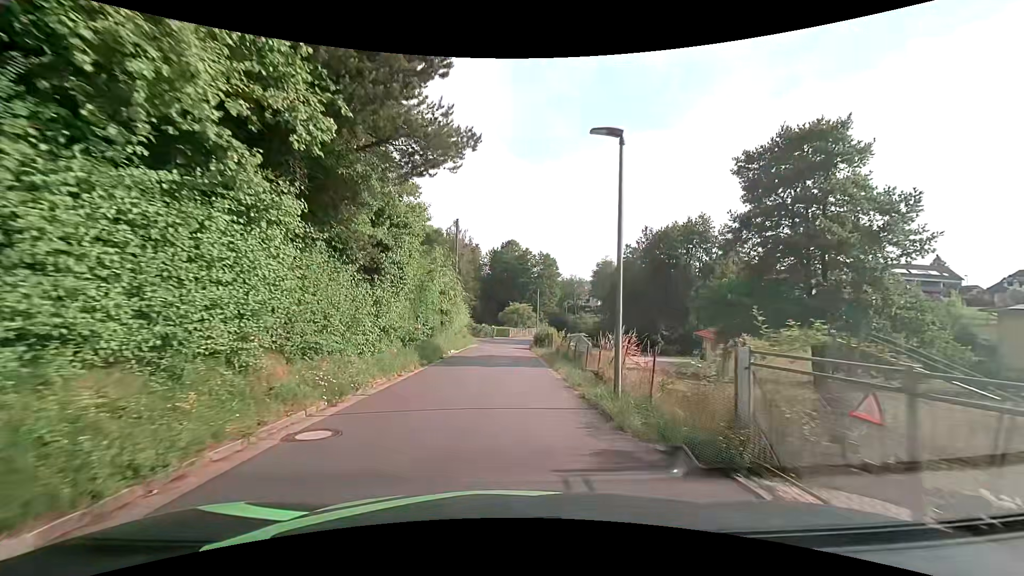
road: residential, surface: asphalt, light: Day
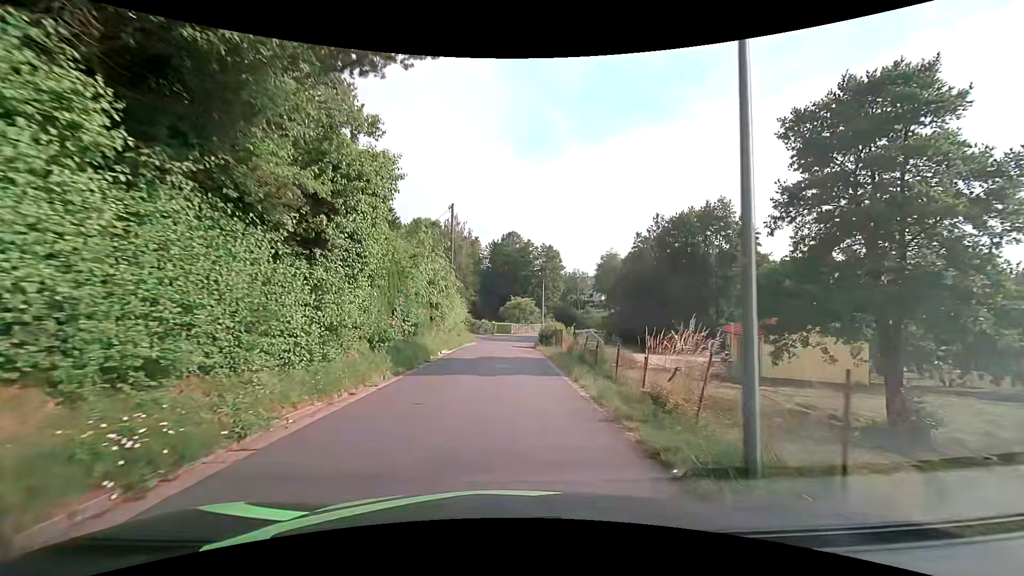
(-0.1, +4.8) m; -2°
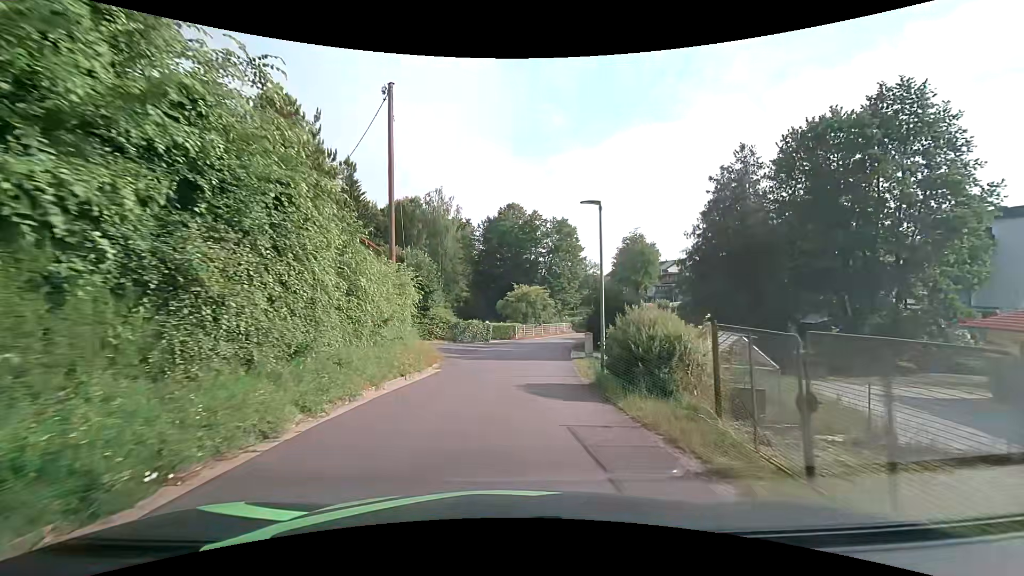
(-0.1, +23.8) m; 0°
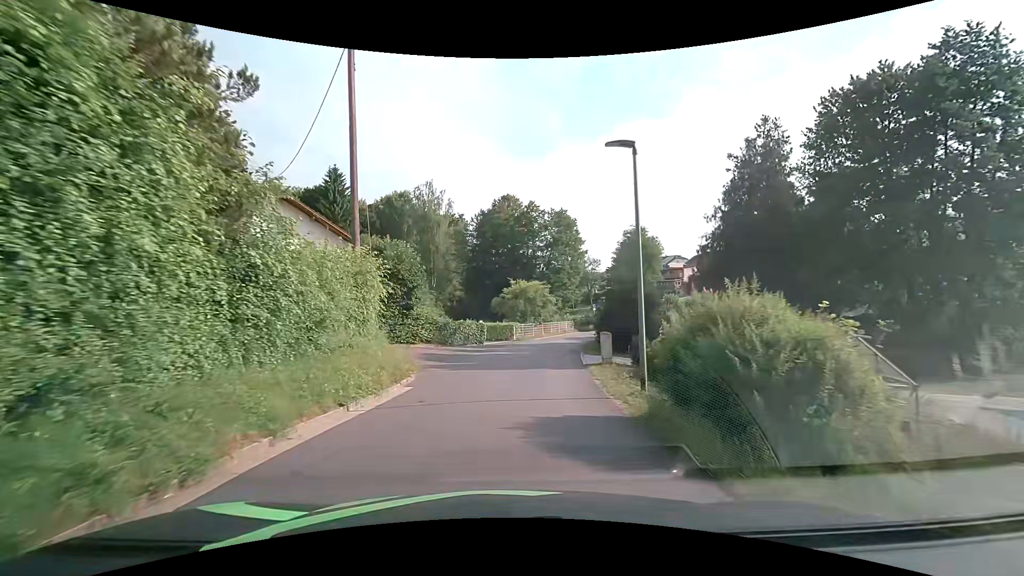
(0.0, +4.7) m; +1°
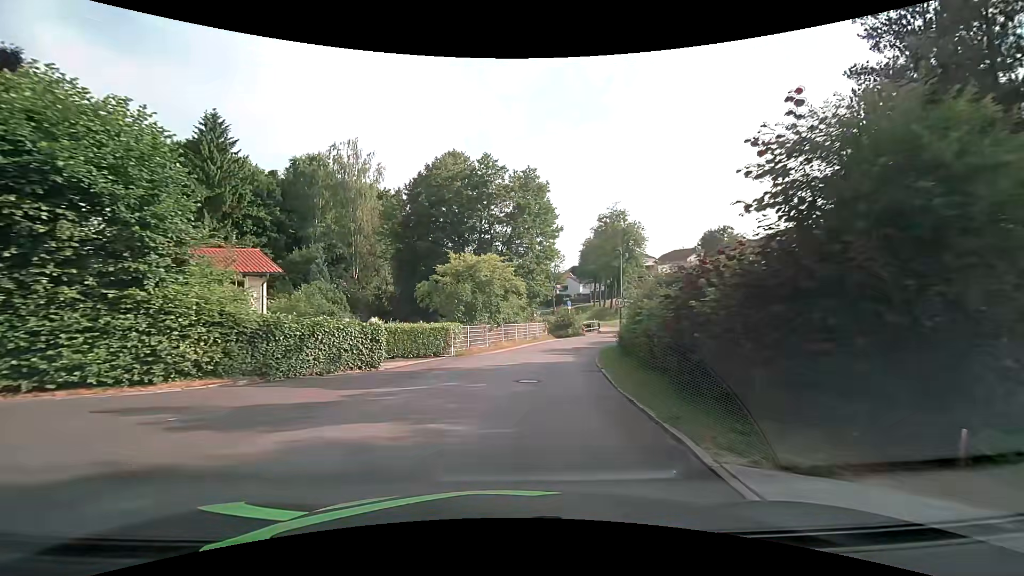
(+0.6, +18.6) m; +5°
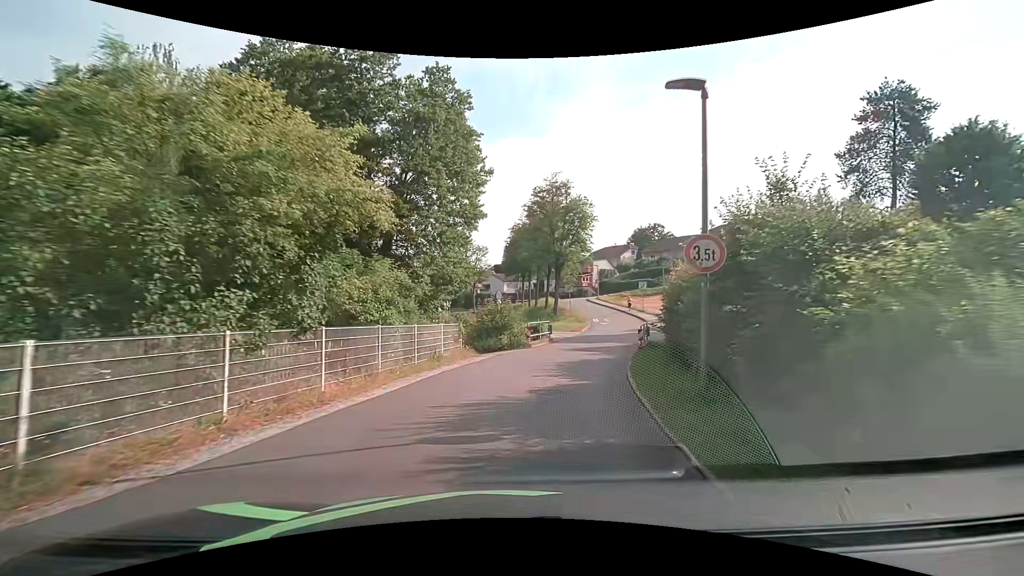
(+1.0, +18.5) m; +8°
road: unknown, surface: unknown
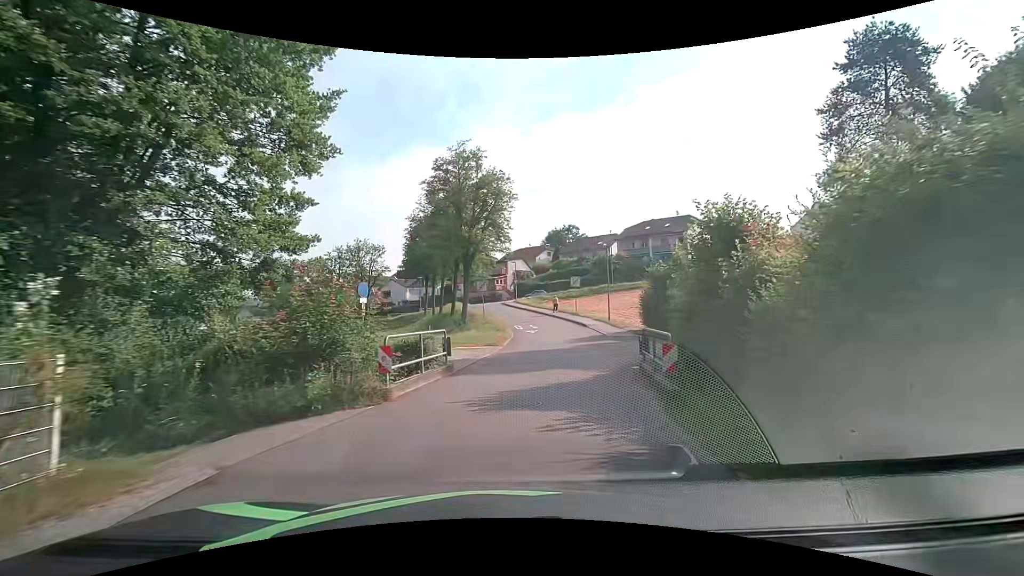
(+1.2, +13.6) m; +10°
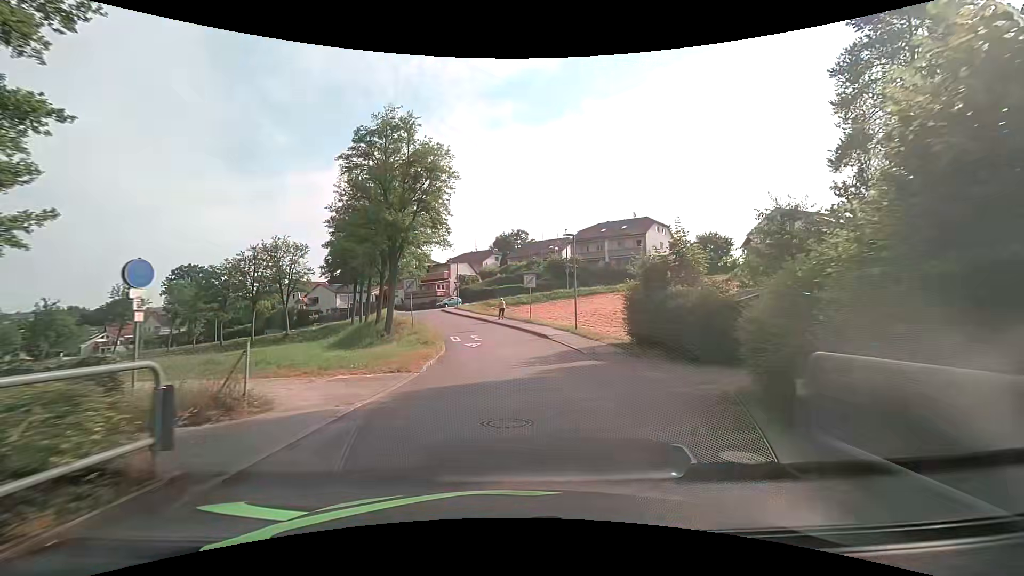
(+0.5, +8.9) m; +6°
(+1, +10) (+1, +20) (0, +30) (-3, +39) (-7, +49) (-9, +58) (-5, +67) (+4, +69) (+14, +67) (+24, +66) m
